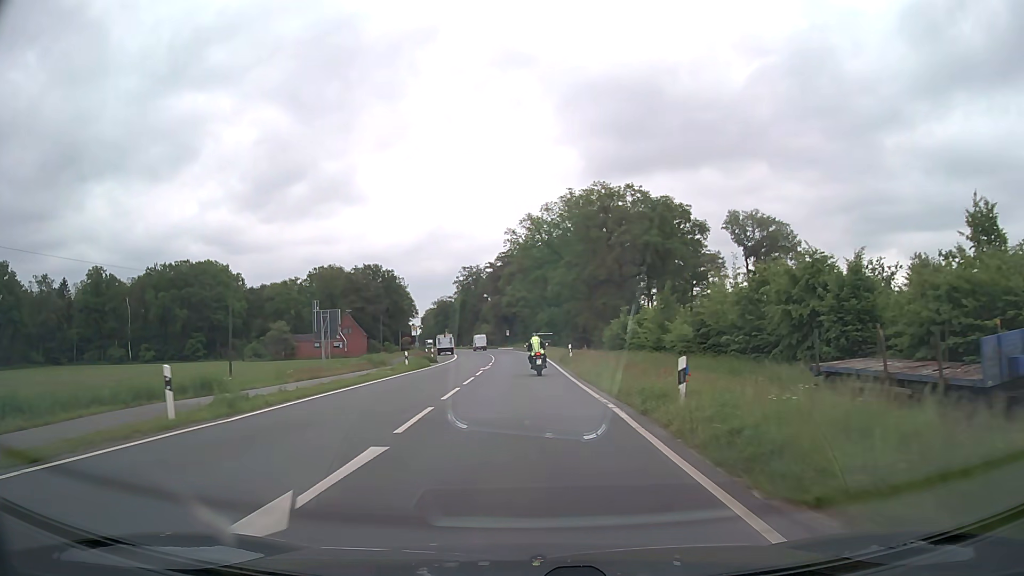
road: secondary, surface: asphalt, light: Day
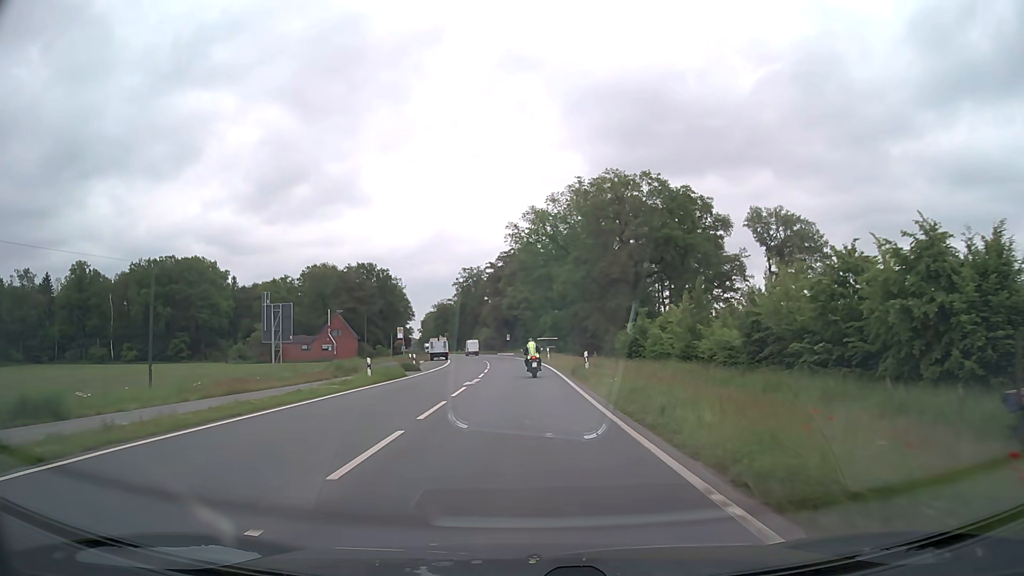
(0.0, +9.5) m; 0°
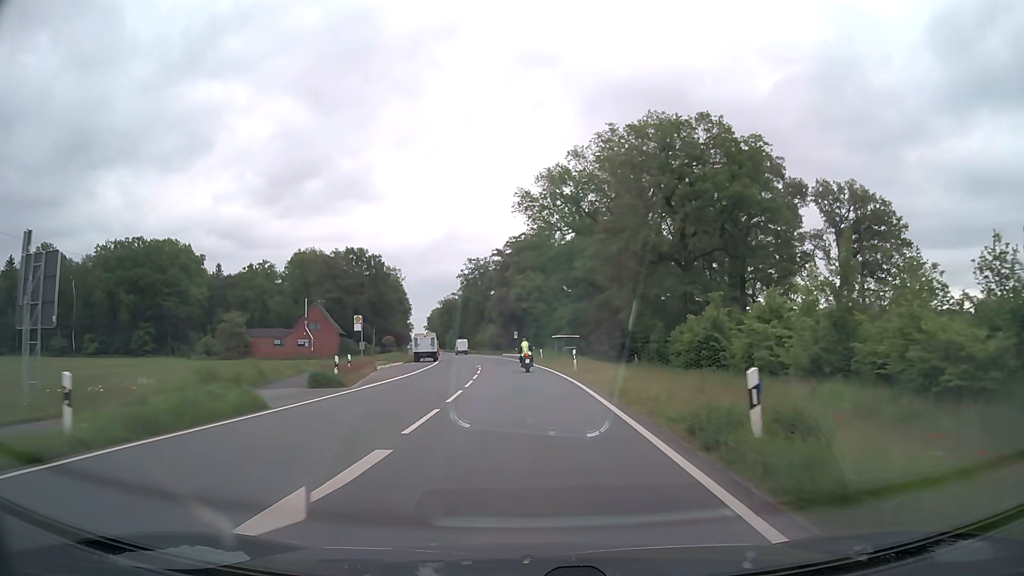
(-0.1, +20.7) m; -1°
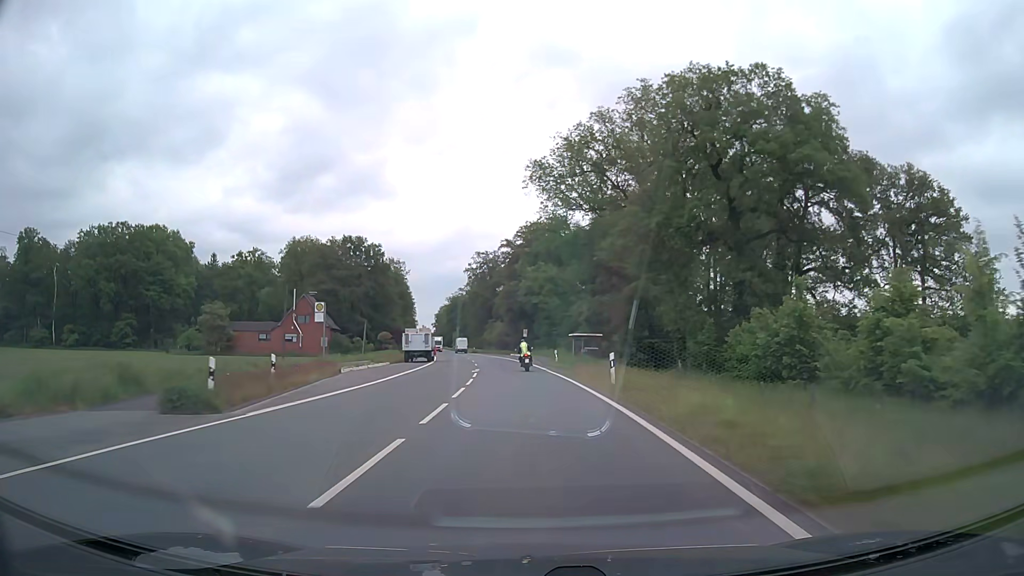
(-0.1, +11.1) m; -1°
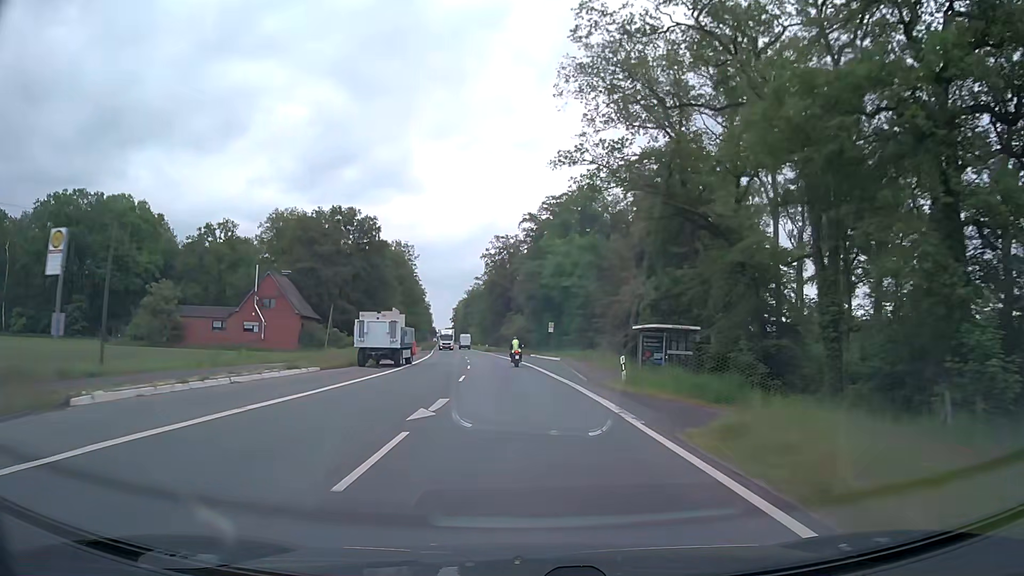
(-0.4, +23.7) m; -2°
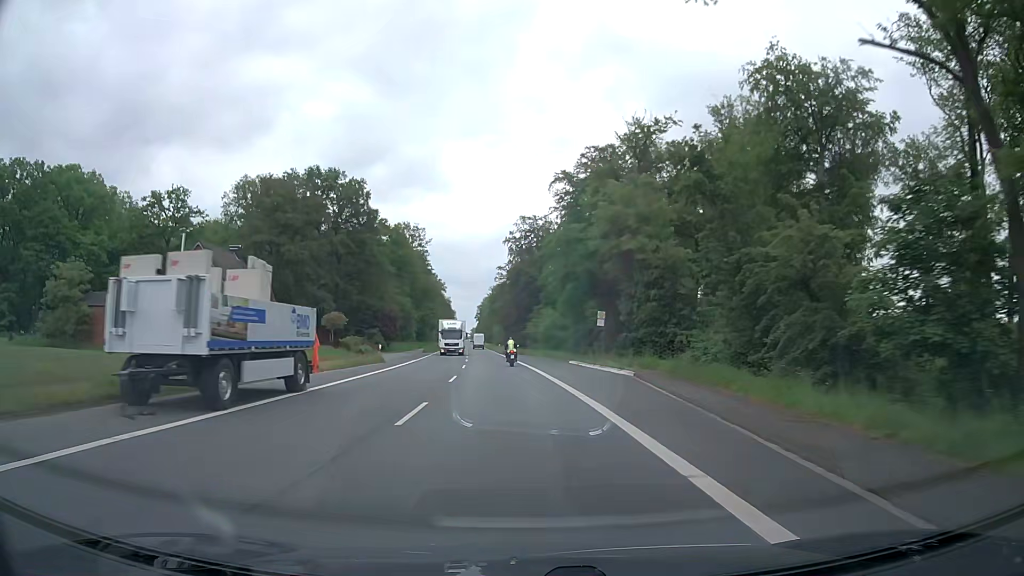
(-0.6, +25.4) m; -2°
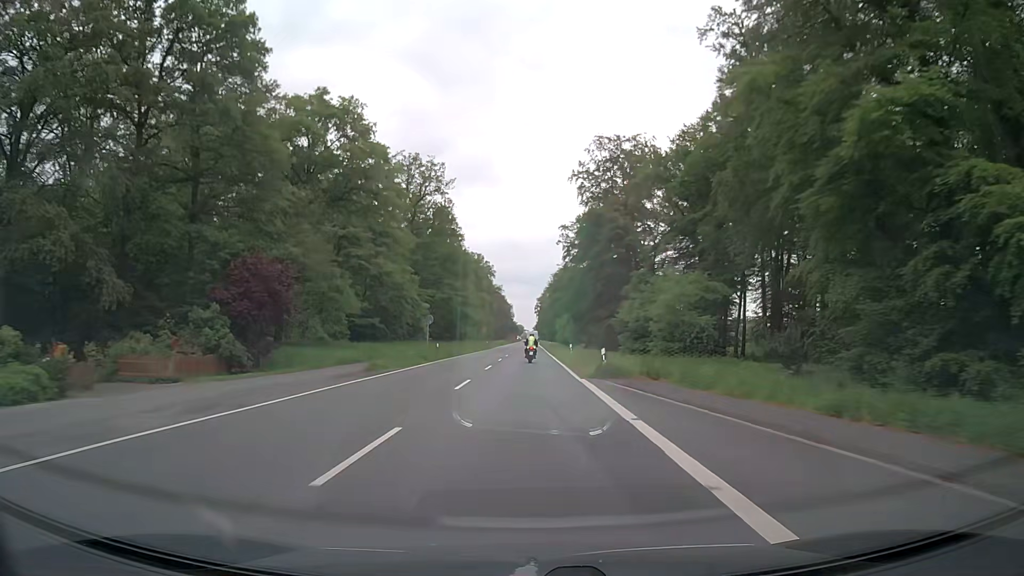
(-2.7, +53.2) m; -6°
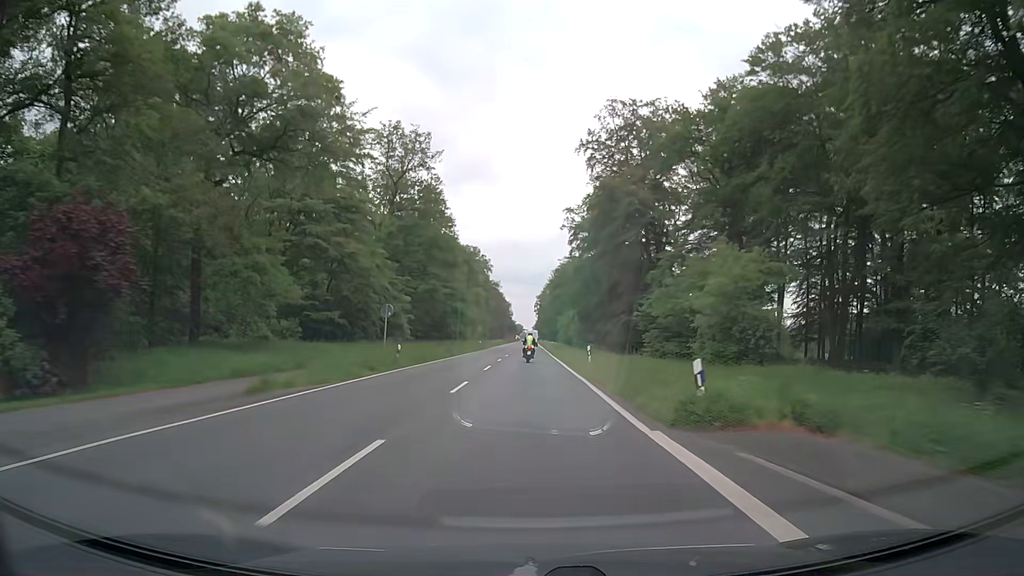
(0.0, +13.4) m; 0°
(0, +10) (0, +20) (0, +30) (0, +40) (0, +50) (0, +60) (0, +70) (0, +80) (0, +90) (0, +100) m
